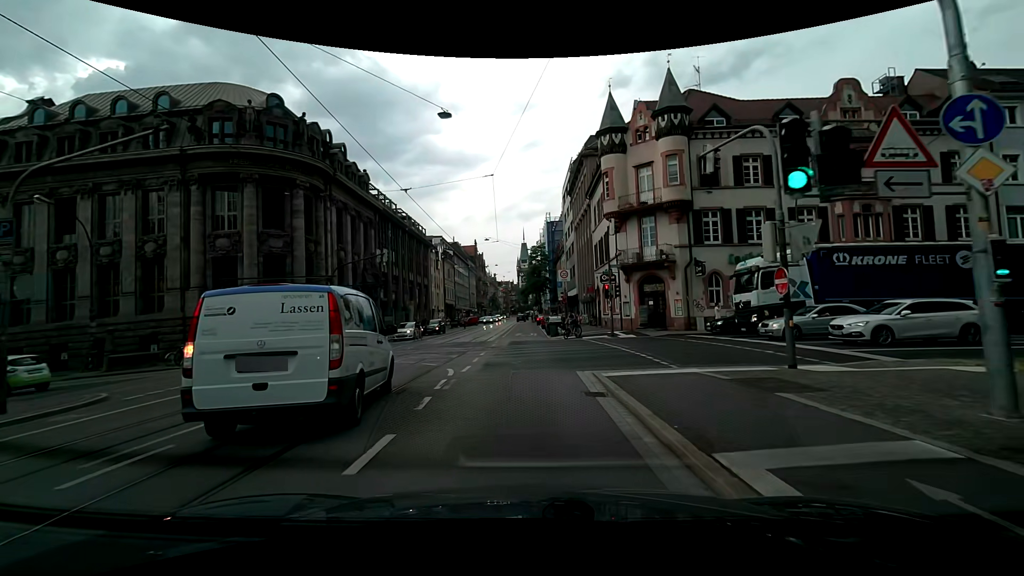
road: secondary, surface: asphalt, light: Day
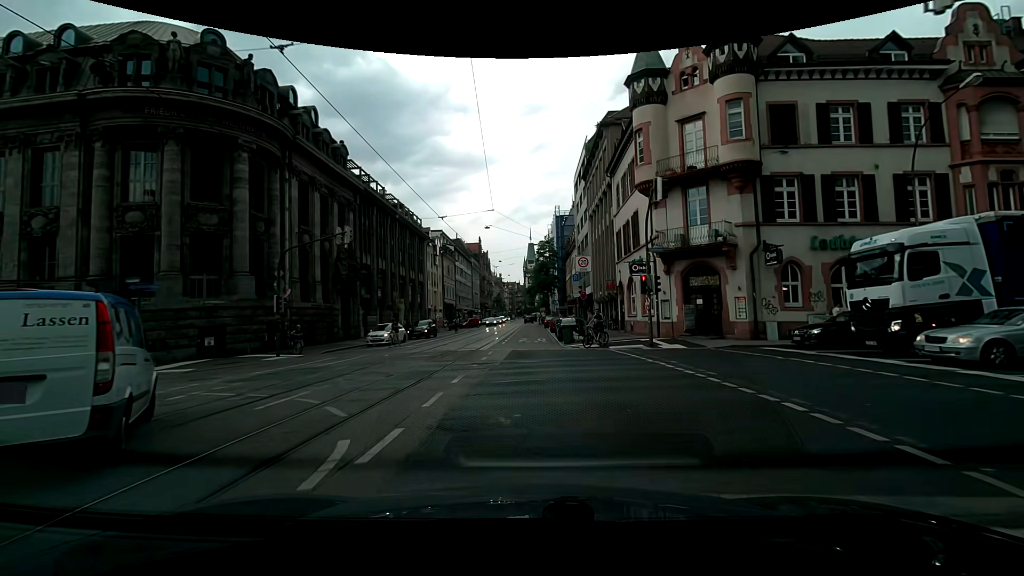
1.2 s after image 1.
(0.0, +8.0) m; 0°
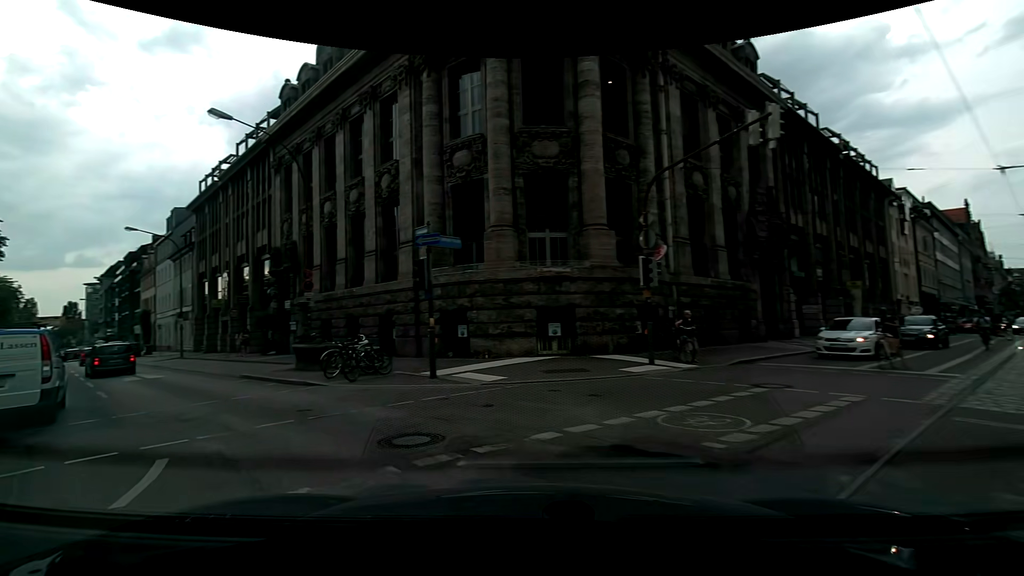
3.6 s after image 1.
(-4.1, +12.8) m; -45°
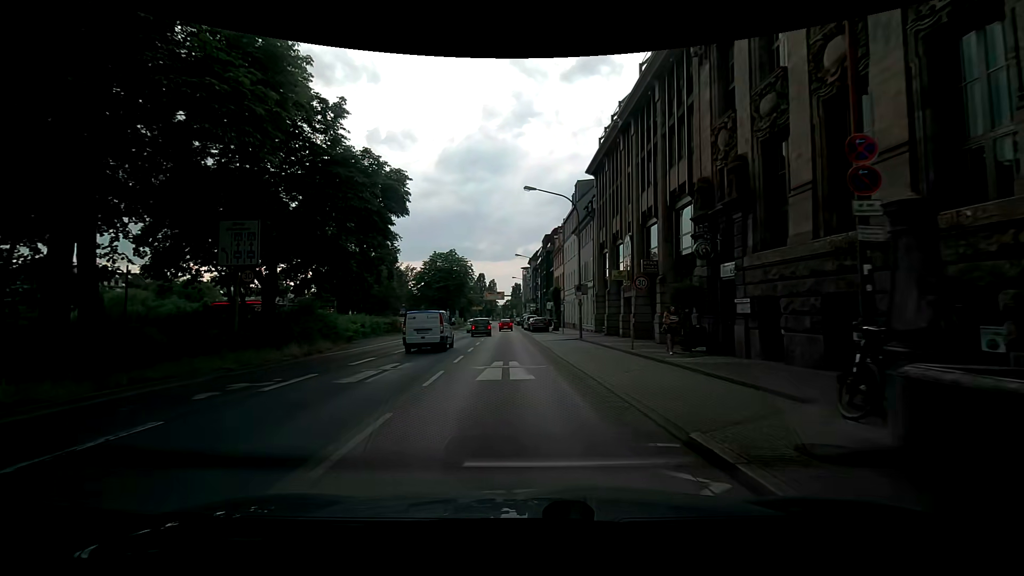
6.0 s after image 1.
(-6.2, +12.5) m; -42°
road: primary
